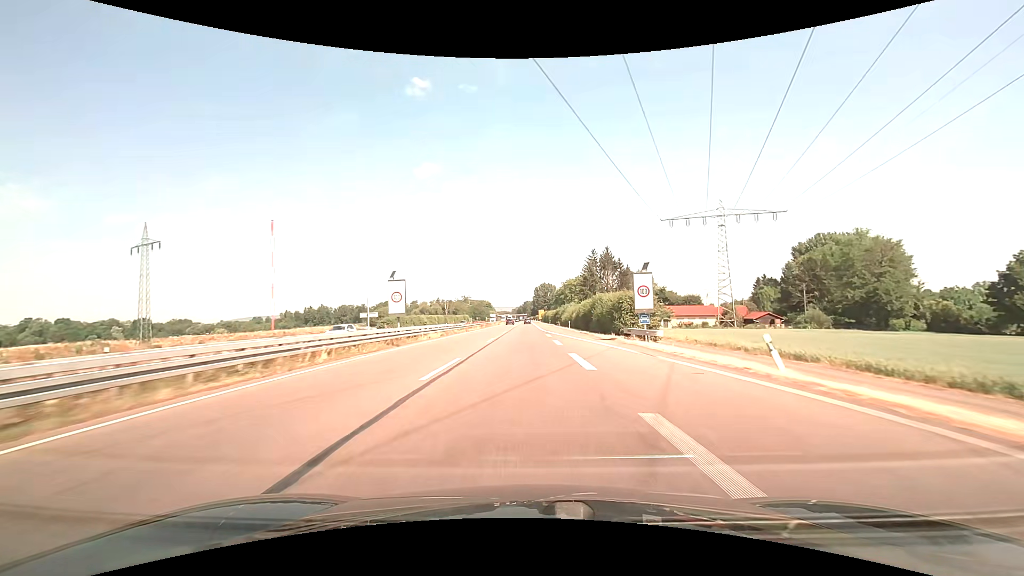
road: trunk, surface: asphalt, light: Day
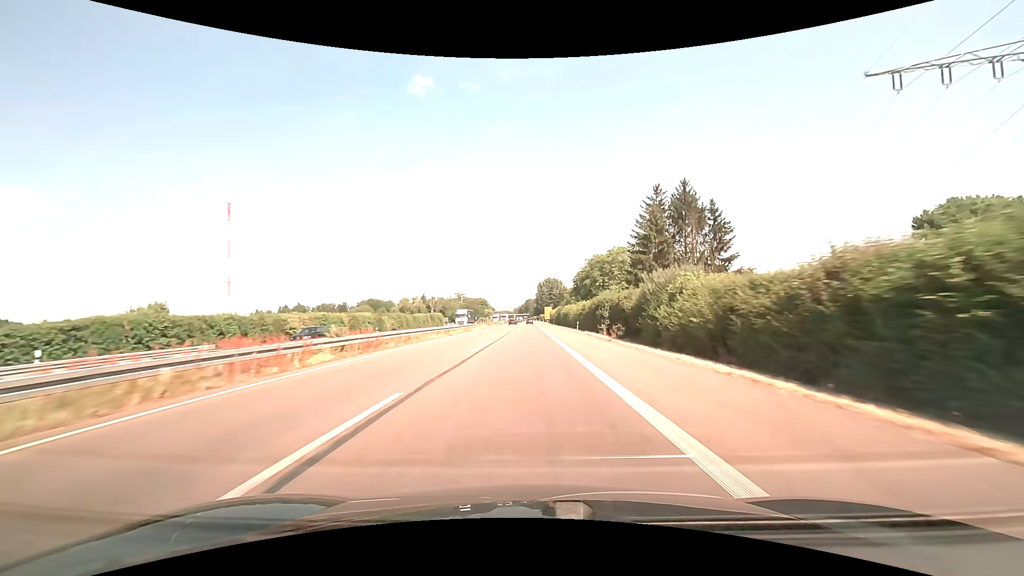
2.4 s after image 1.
(0.0, +63.2) m; 0°
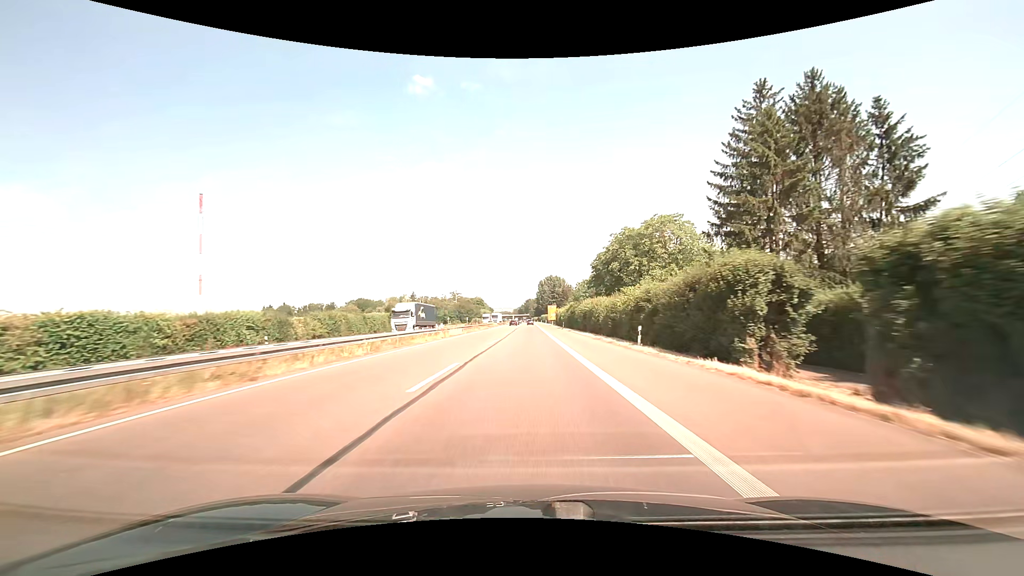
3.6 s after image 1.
(0.0, +30.4) m; 0°
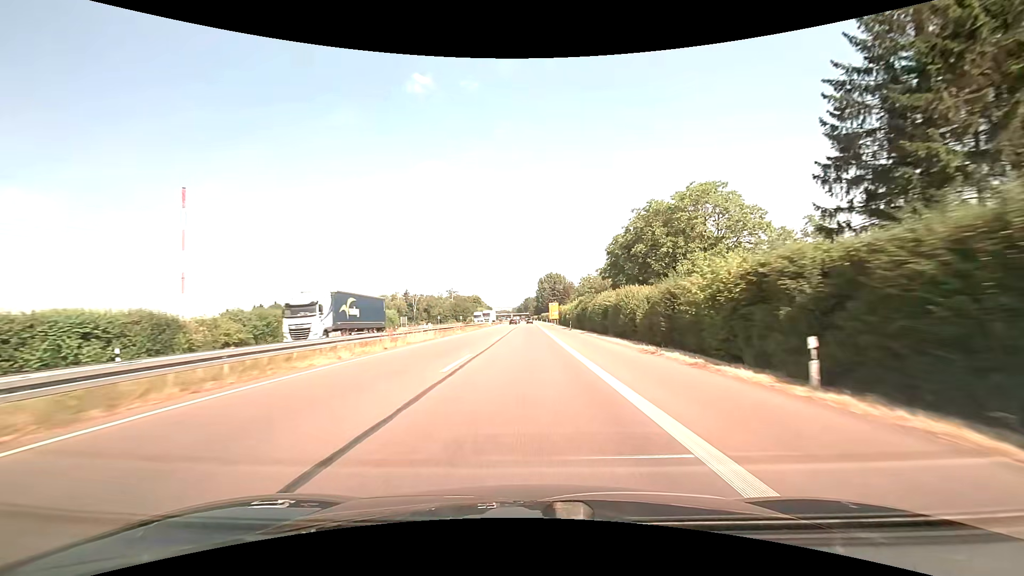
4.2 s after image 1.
(0.0, +14.9) m; 0°
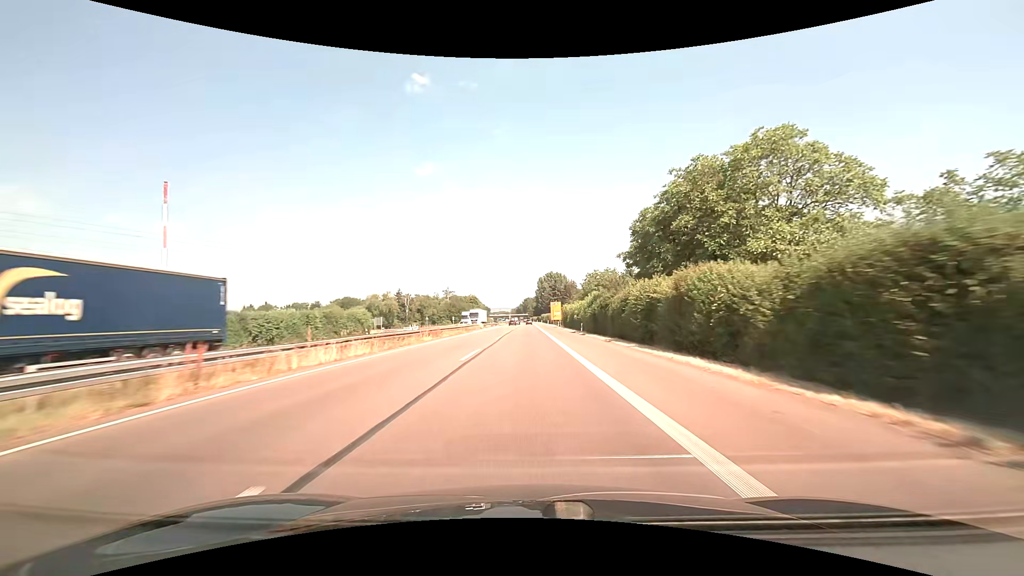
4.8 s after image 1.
(0.0, +14.7) m; 0°
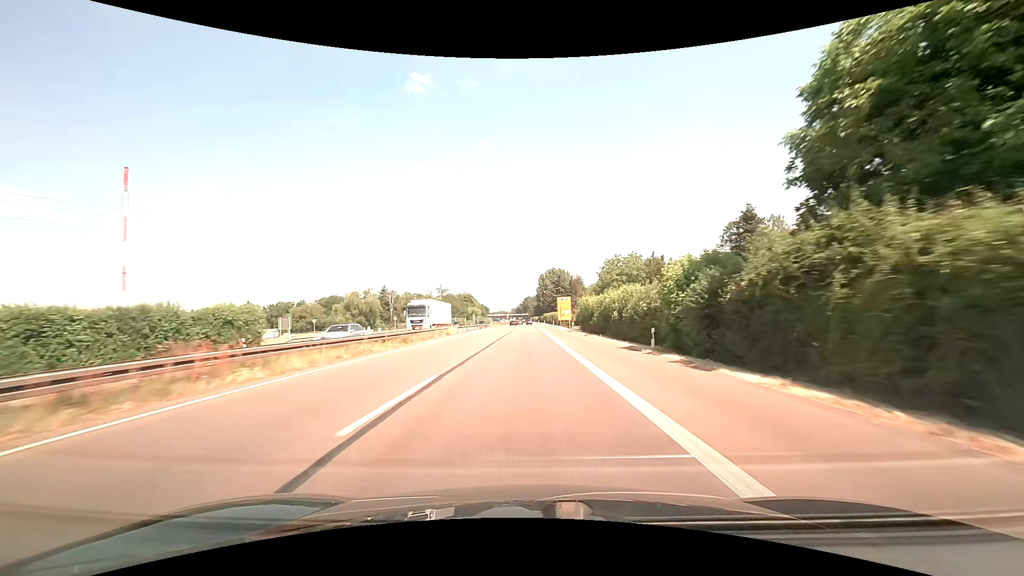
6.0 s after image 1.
(+0.1, +29.0) m; 0°
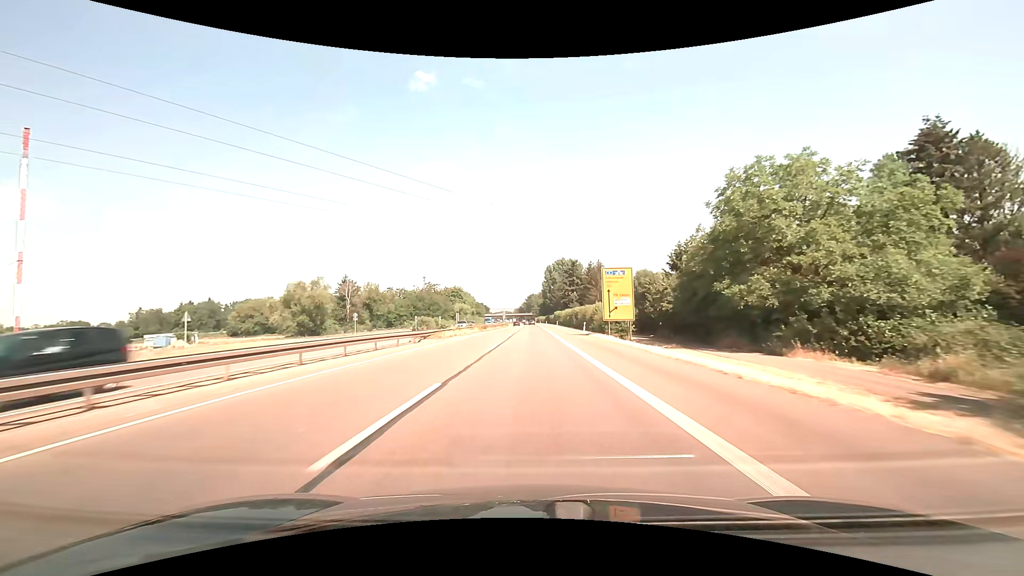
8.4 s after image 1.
(-0.2, +56.7) m; 0°
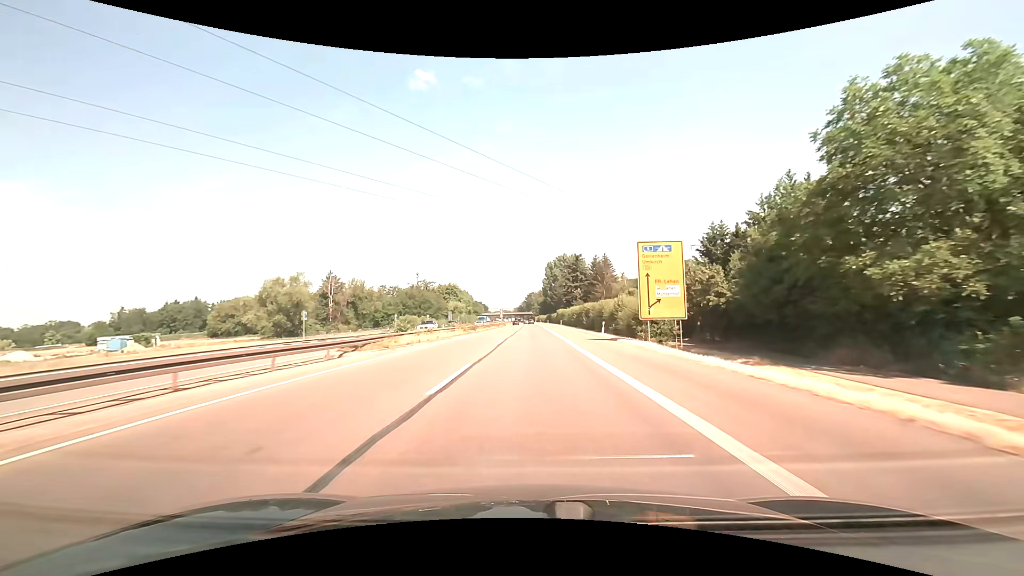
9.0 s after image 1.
(0.0, +14.1) m; 0°
(0, +10) (0, +20) (0, +30) (0, +40) (0, +50) (0, +60) (0, +70) (0, +80) (0, +90) (0, +100) m
